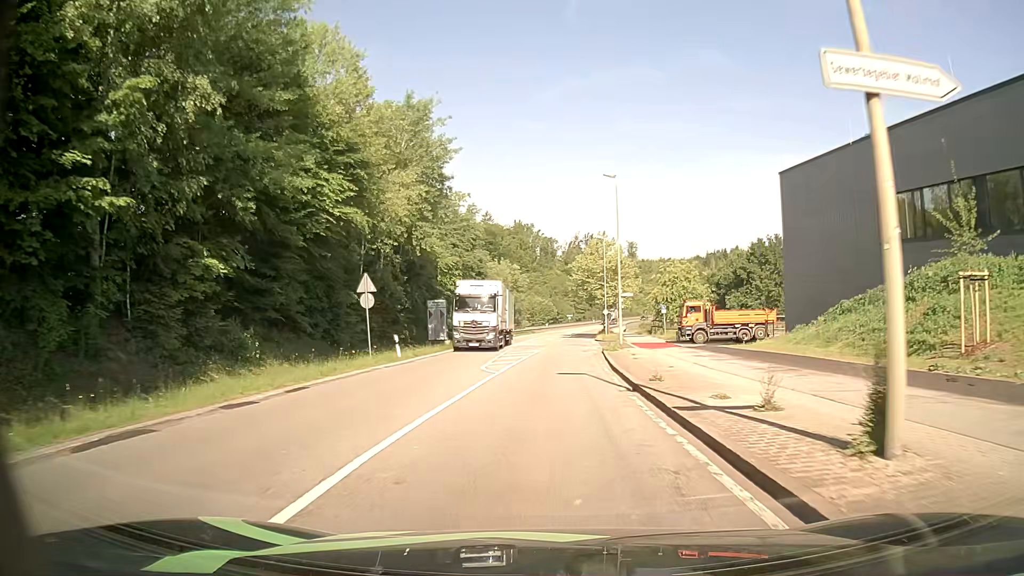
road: secondary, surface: asphalt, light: Day
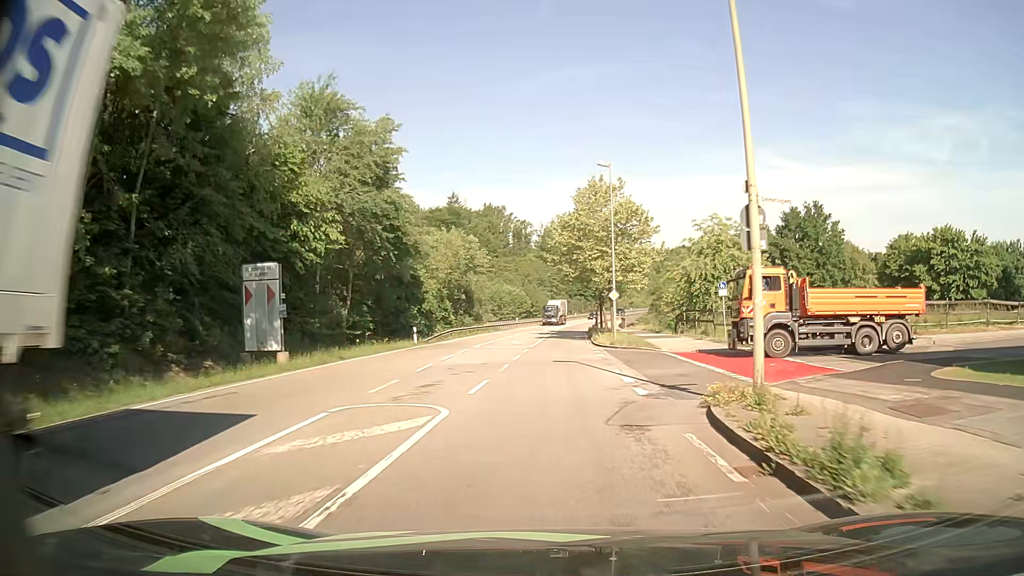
(+0.6, +29.4) m; +2°
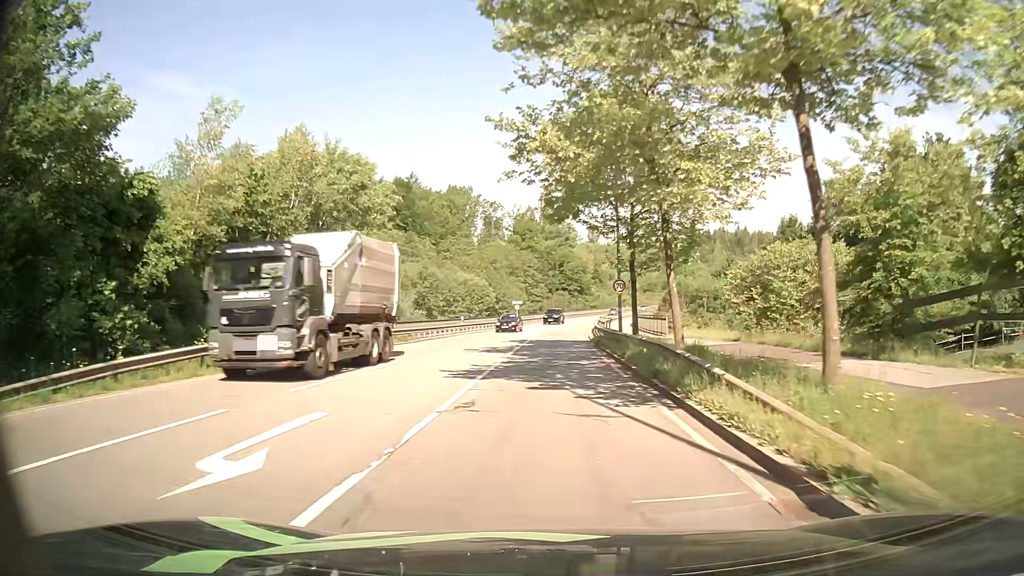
(+0.7, +38.4) m; +2°
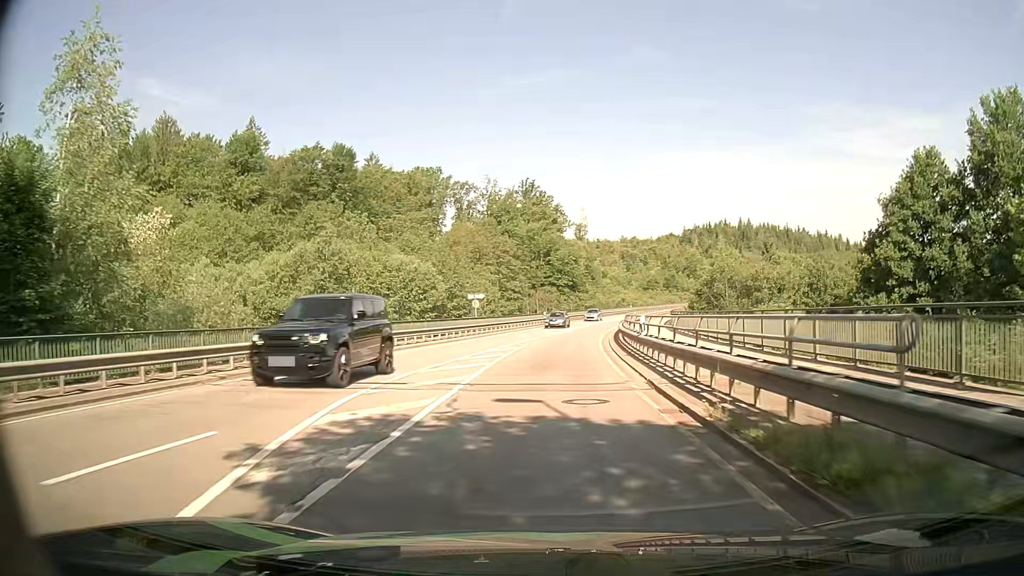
(+0.4, +32.1) m; +2°
(0, +10) (0, +20) (+1, +30) (+1, +40) (+2, +50) (+4, +60) (+5, +70) (+7, +79) (+10, +89) (+13, +99) m
